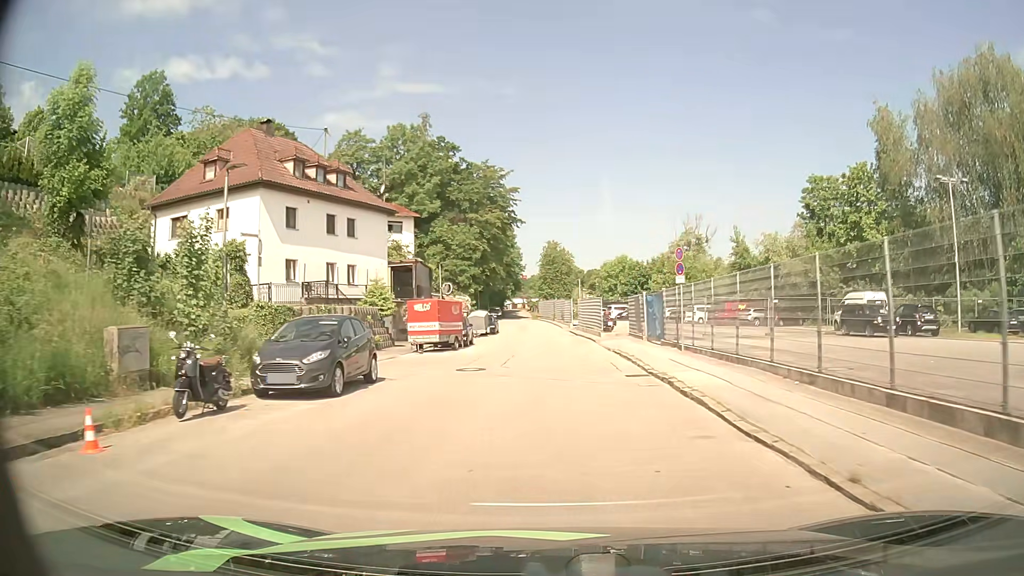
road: residential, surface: asphalt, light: Day
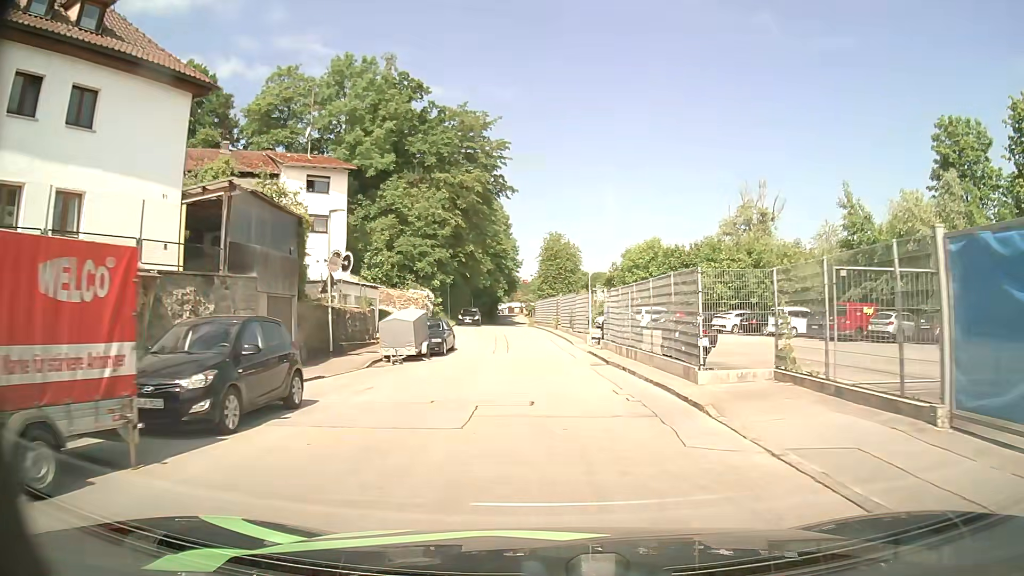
(0.0, +24.6) m; -1°
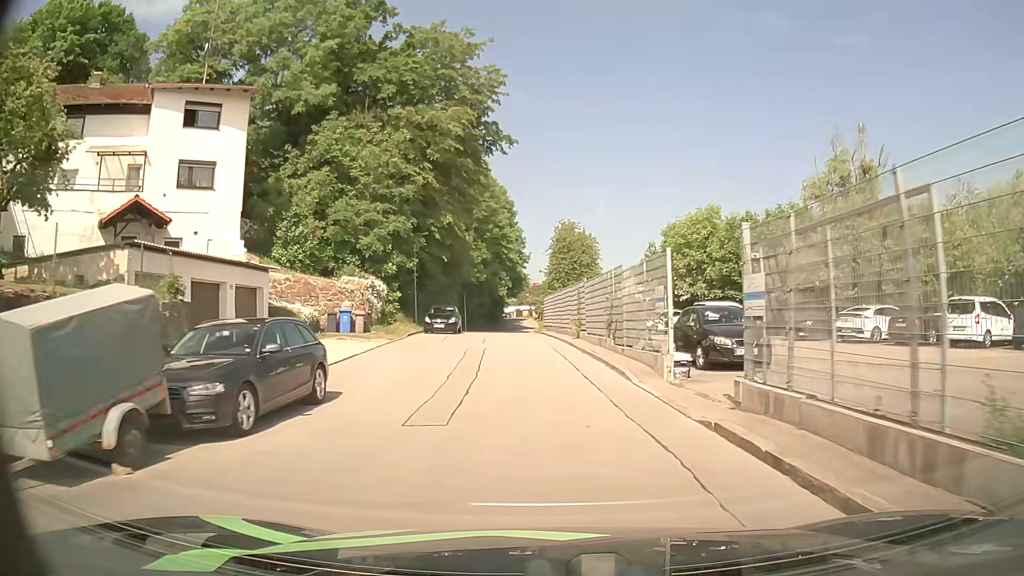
(-0.1, +18.2) m; -1°
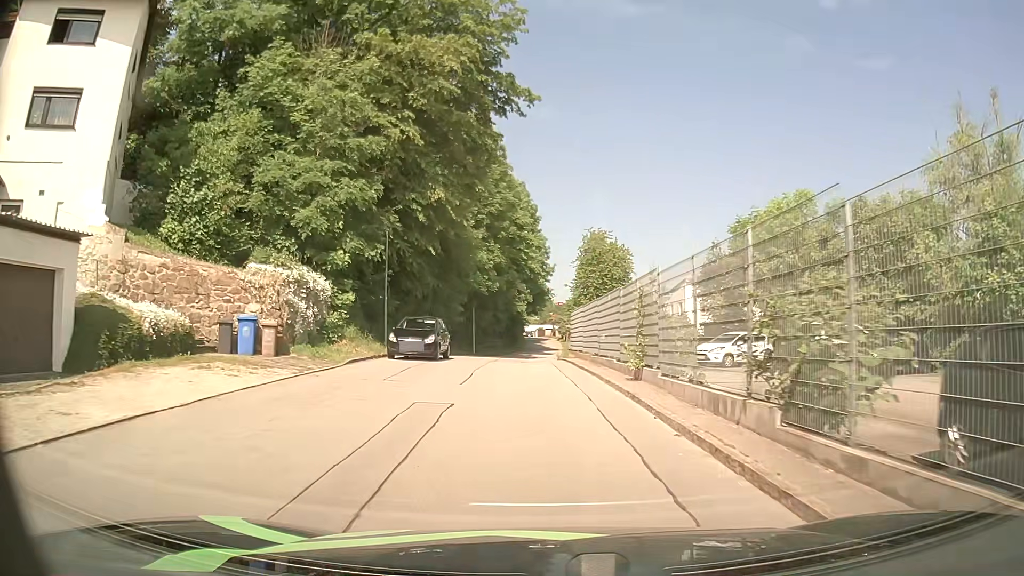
(-0.2, +12.1) m; -2°
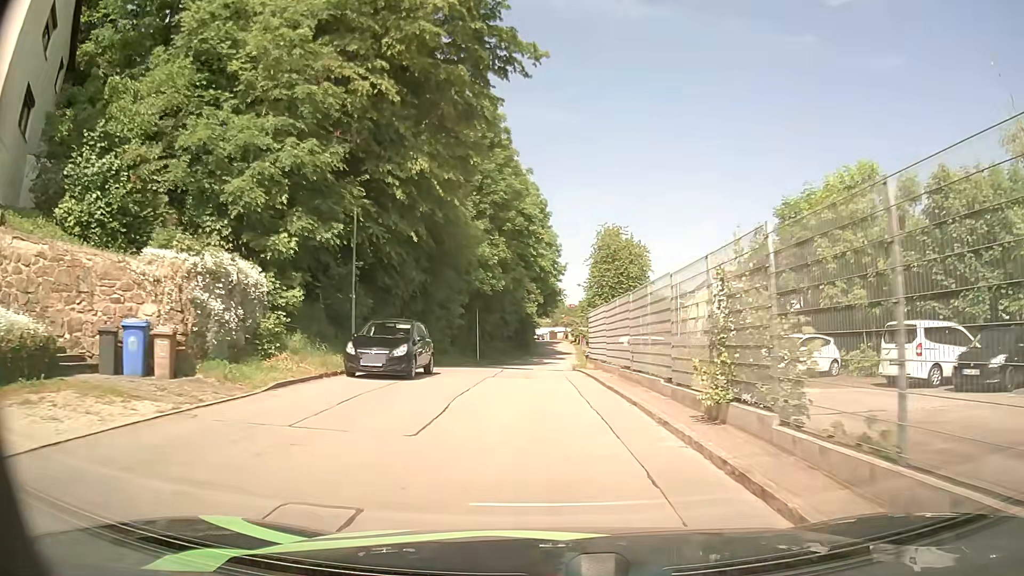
(0.0, +5.9) m; 0°
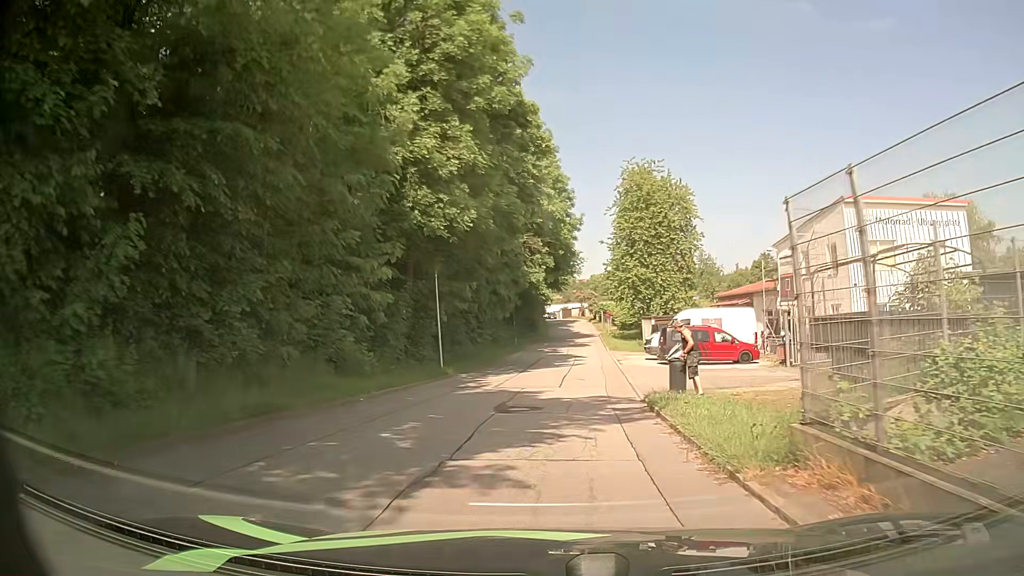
(-0.6, +22.6) m; -3°
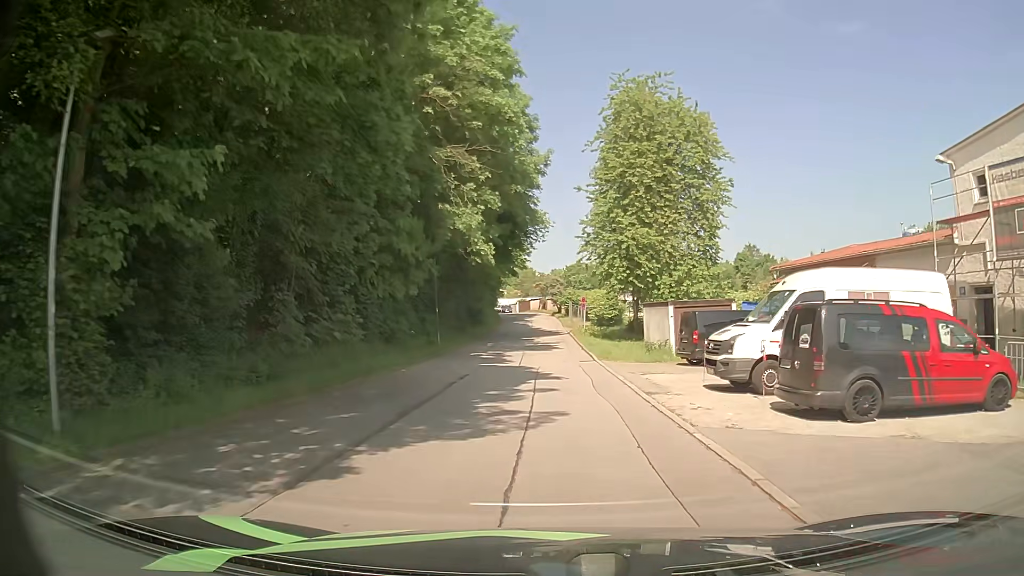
(+1.0, +21.2) m; +4°
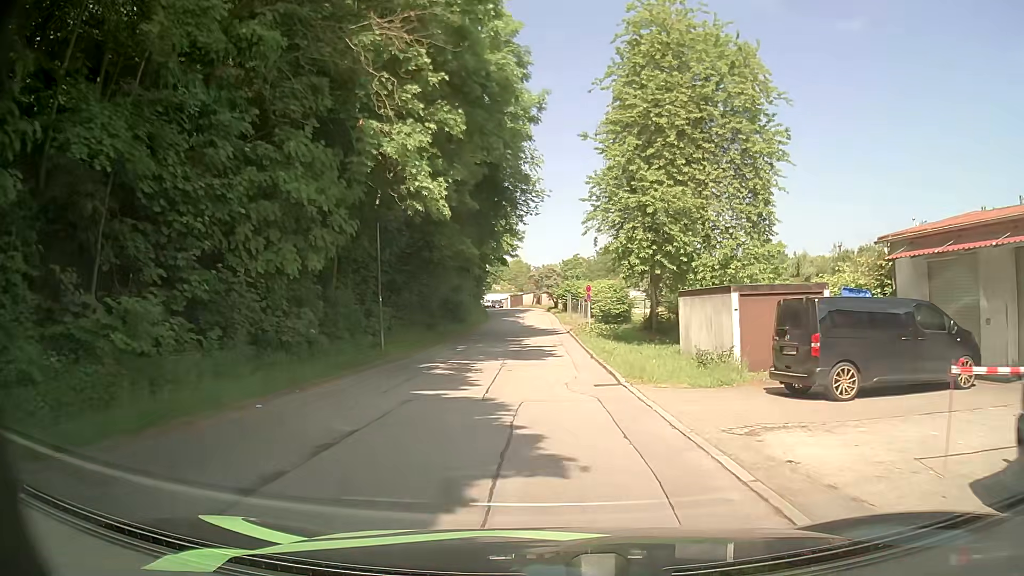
(+0.1, +10.8) m; +1°
(0, +10) (0, +20) (-1, +30) (-1, +40) (-1, +50) (-2, +60) (-2, +70) (-4, +80) (-7, +89) (-11, +98) m
